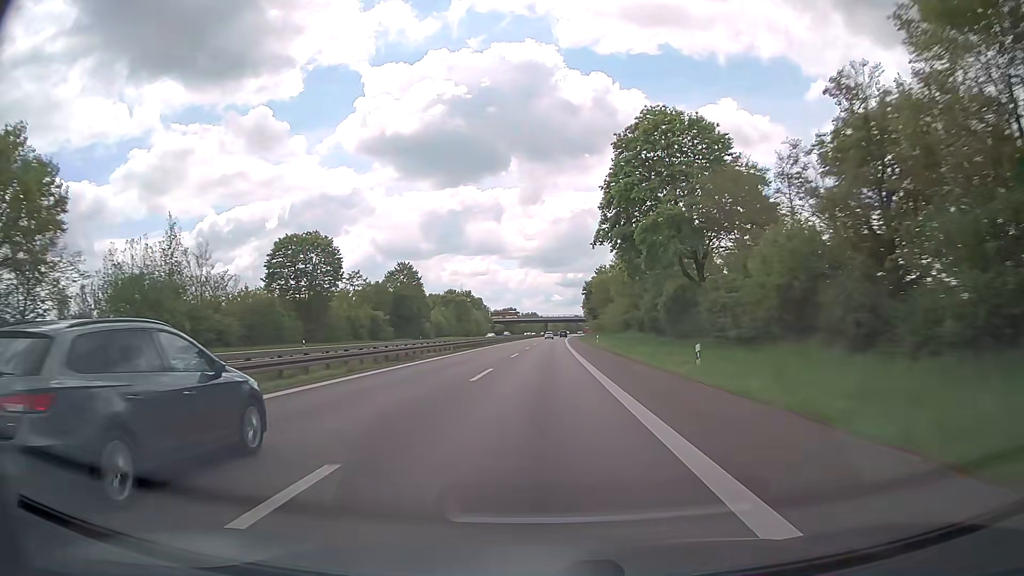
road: trunk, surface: asphalt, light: Day
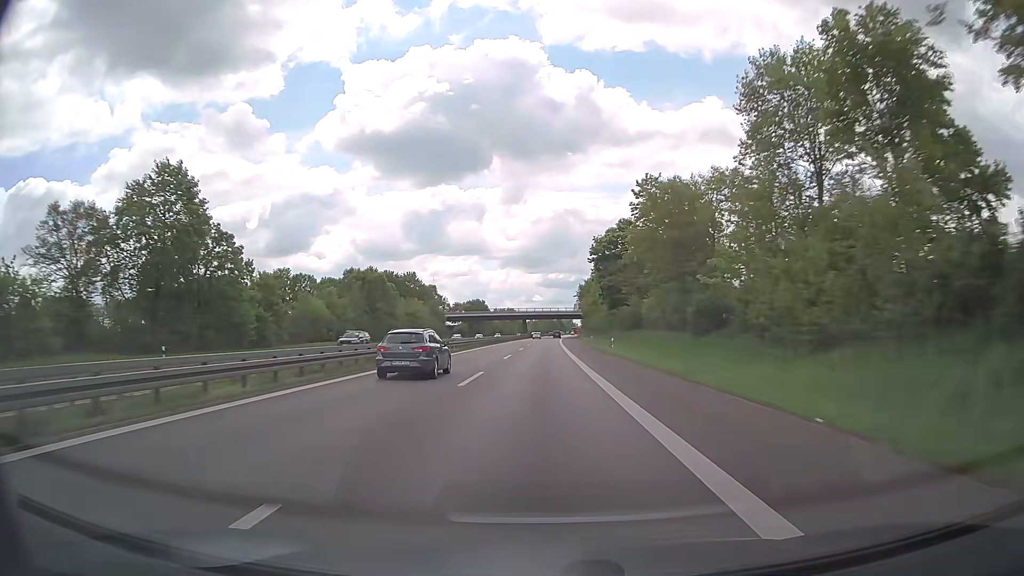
(+0.9, +74.0) m; +2°
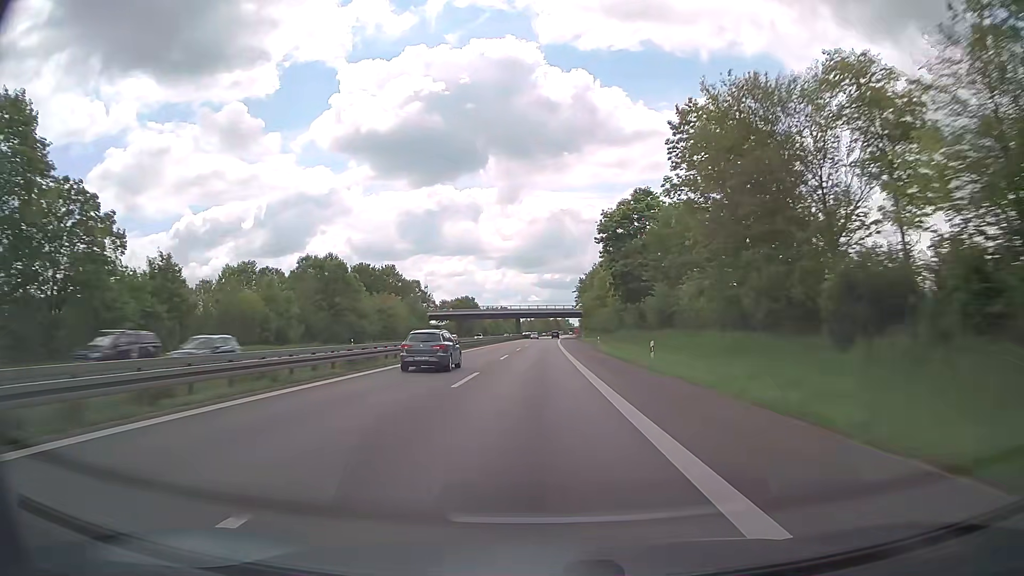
(0.0, +18.4) m; 0°
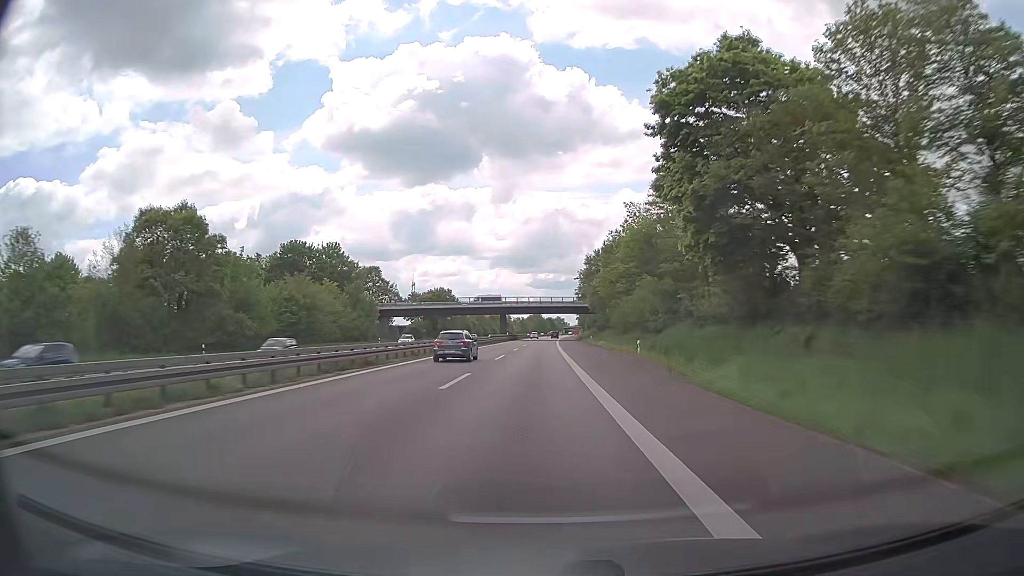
(+0.3, +36.8) m; +1°
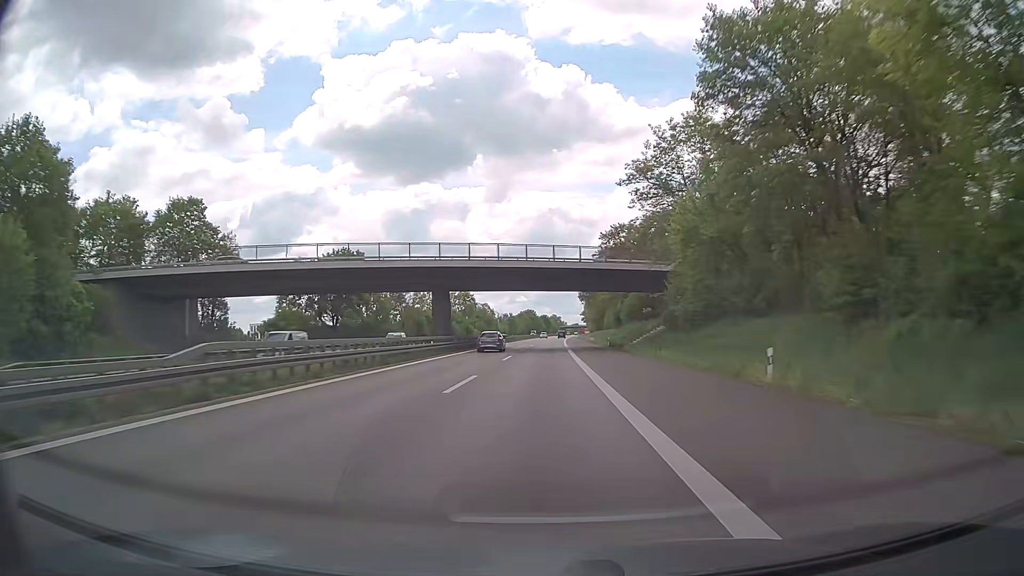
(+0.2, +73.5) m; +1°
(0, +10) (0, +20) (0, +30) (0, +40) (0, +50) (0, +60) (+1, +70) (+1, +80) (+1, +90) (+1, +100) m
